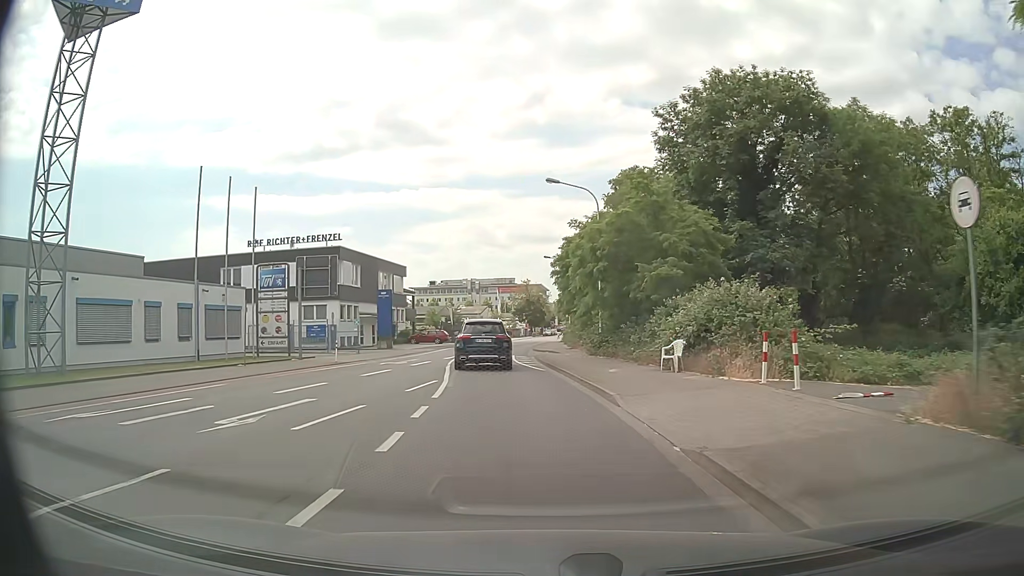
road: tertiary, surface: asphalt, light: Day
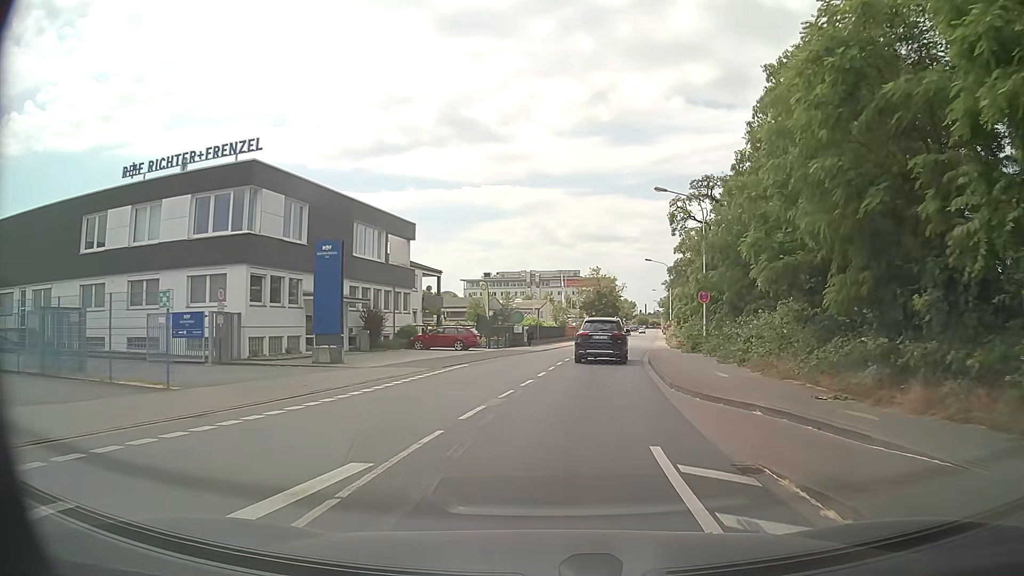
(-2.2, +29.8) m; -6°
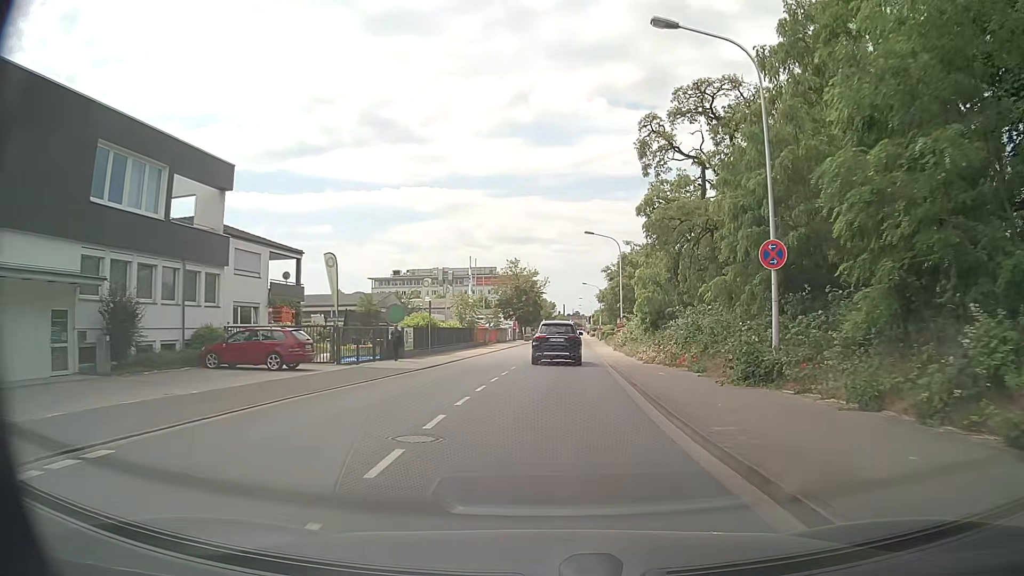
(+1.2, +18.5) m; +7°
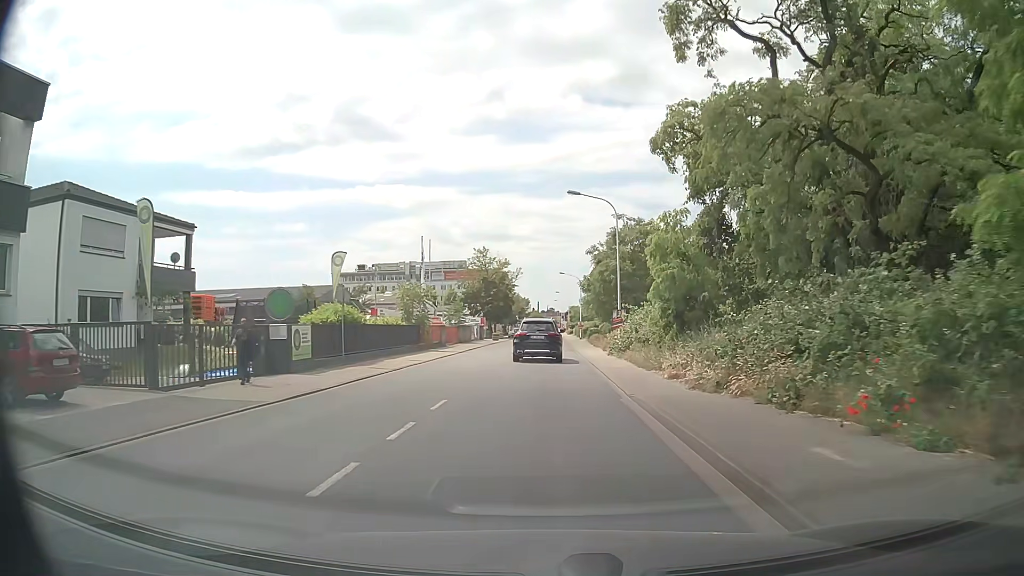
(+0.3, +12.4) m; +2°
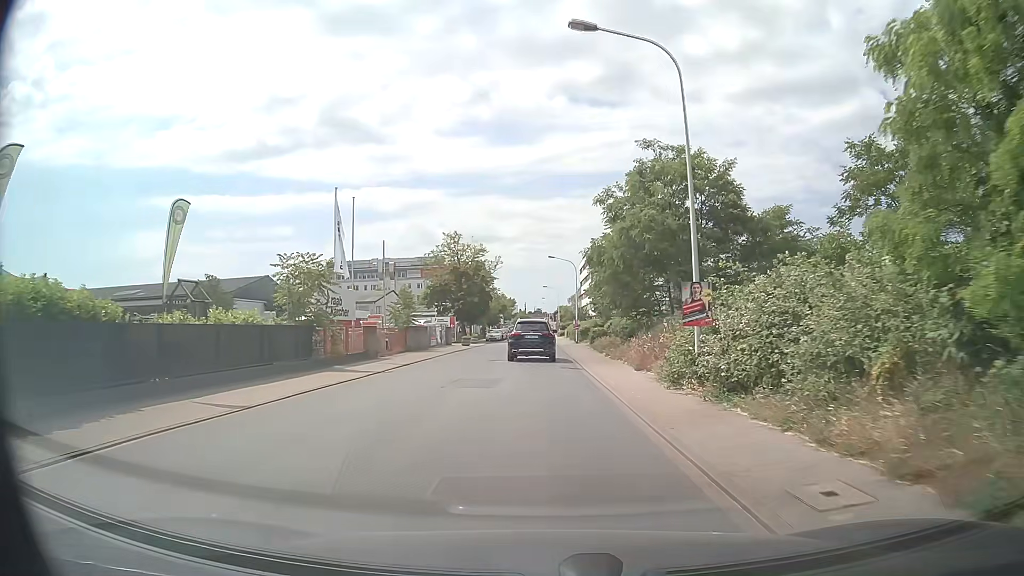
(+0.2, +18.4) m; +1°
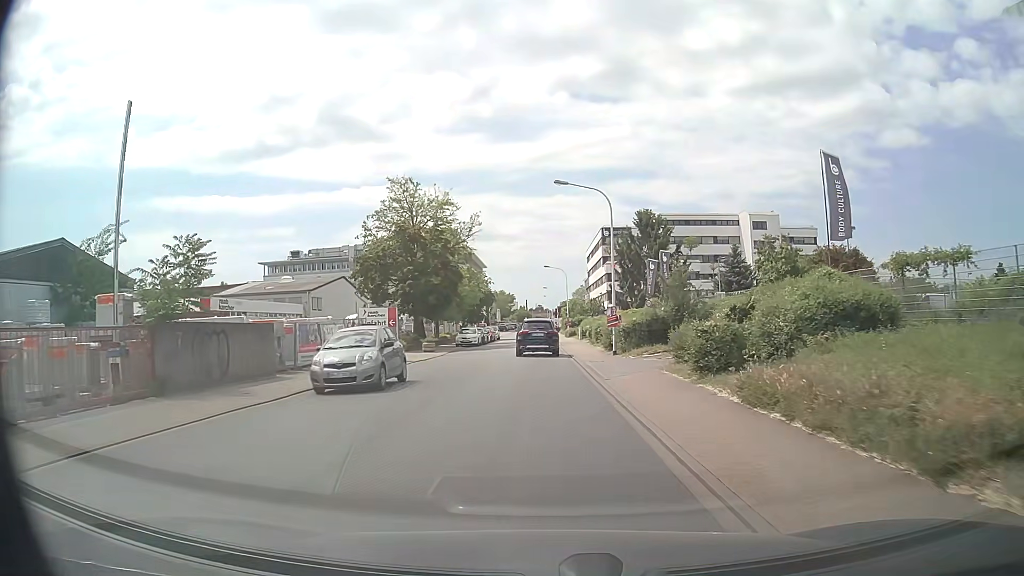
(-0.1, +29.9) m; 0°
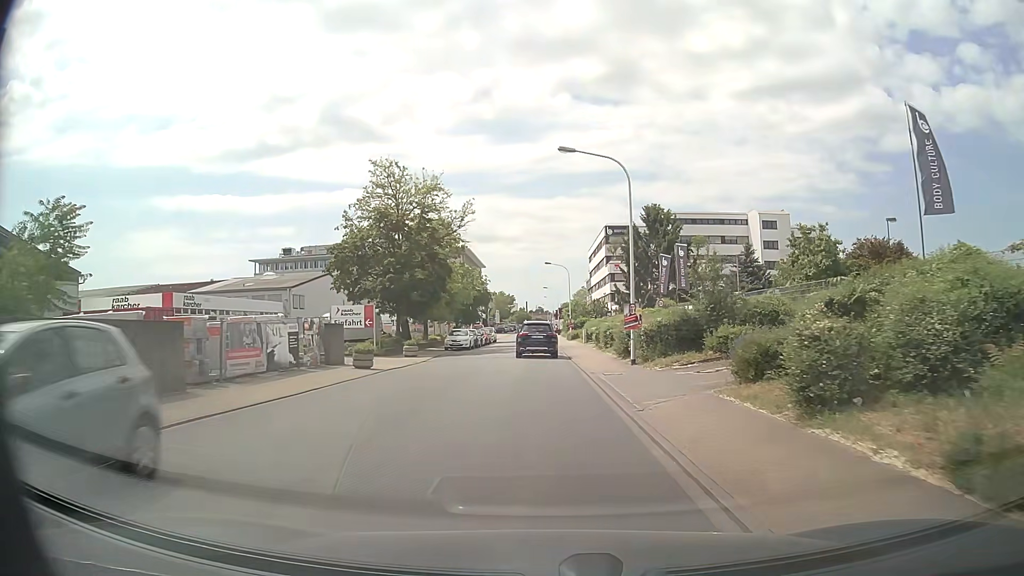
(0.0, +6.0) m; -1°
(0, +10) (0, +20) (0, +30) (0, +40) (0, +50) (0, +60) (0, +70) (0, +80) (+1, +90) (+1, +100) m
